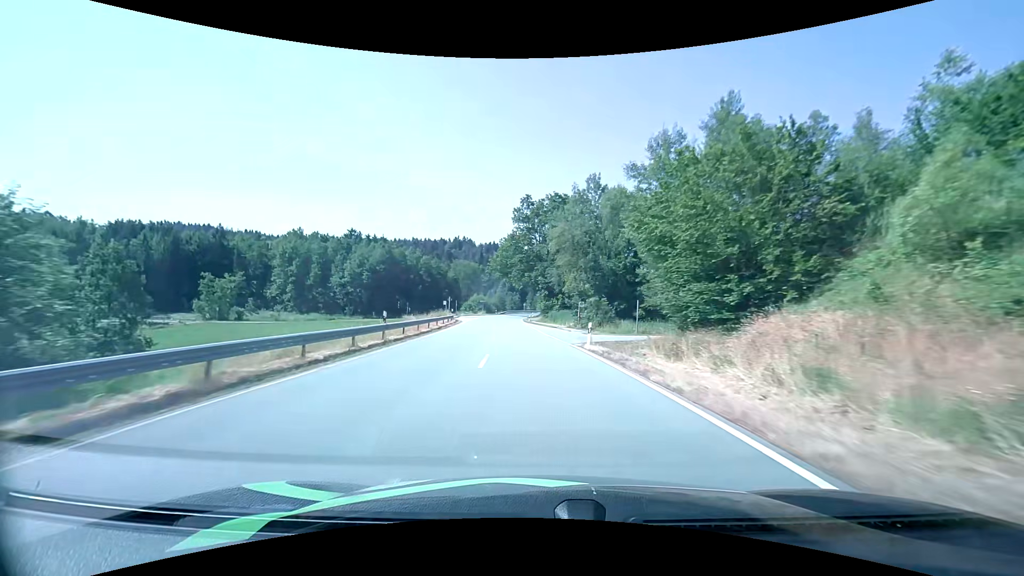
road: secondary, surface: asphalt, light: Day
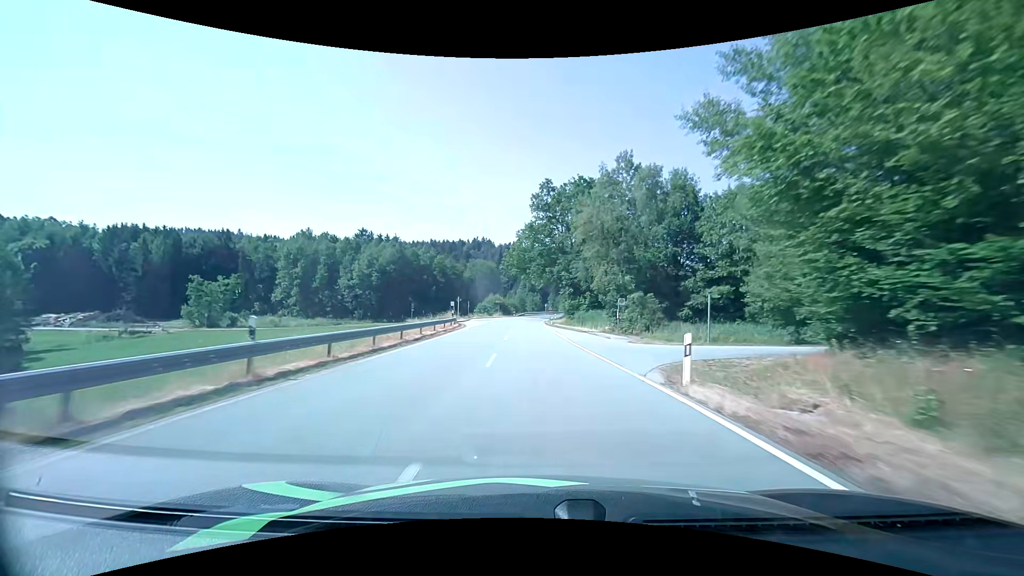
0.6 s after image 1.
(-0.3, +11.5) m; -2°
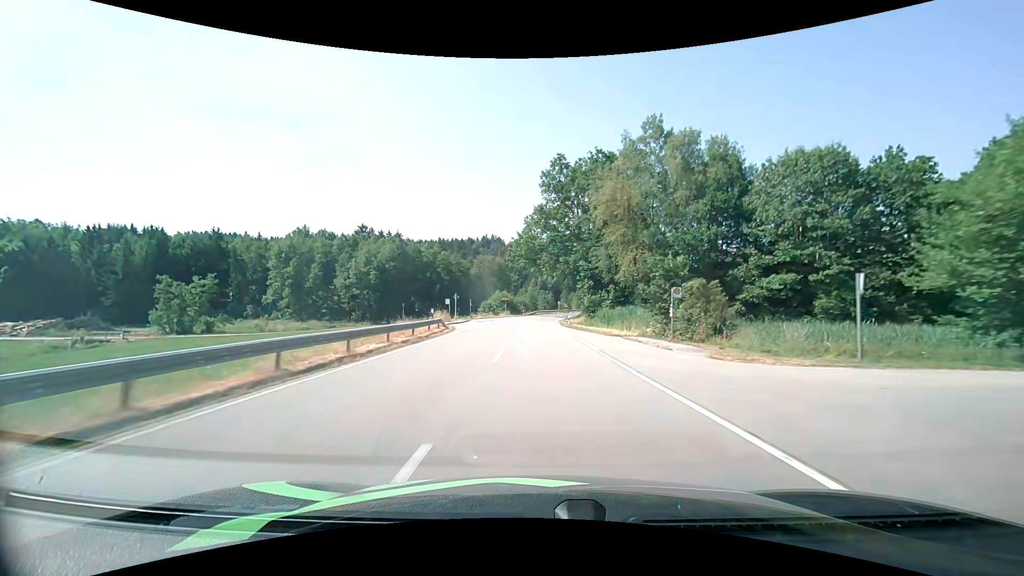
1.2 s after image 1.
(-0.2, +11.5) m; -2°
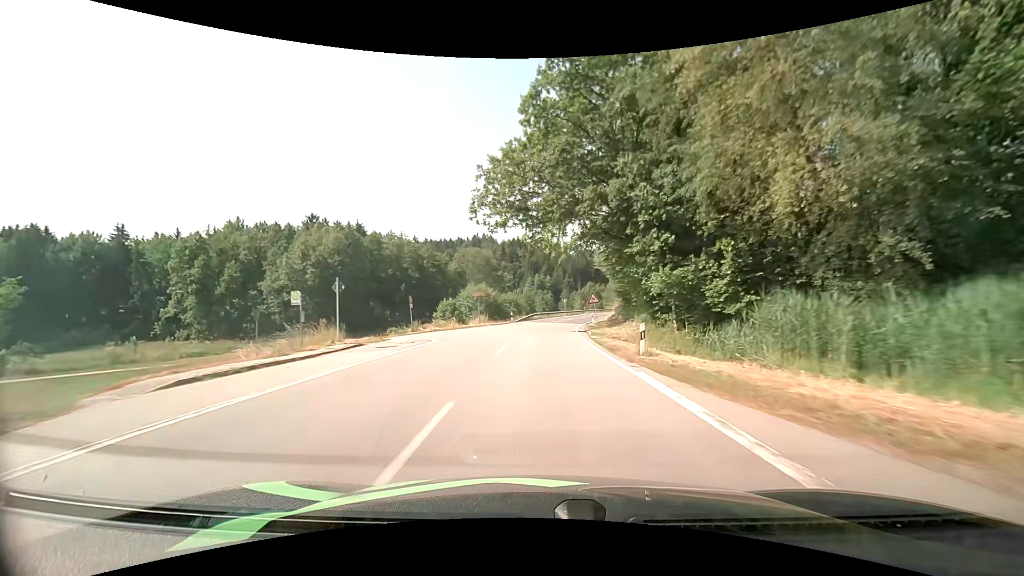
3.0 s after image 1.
(-0.1, +33.9) m; 0°
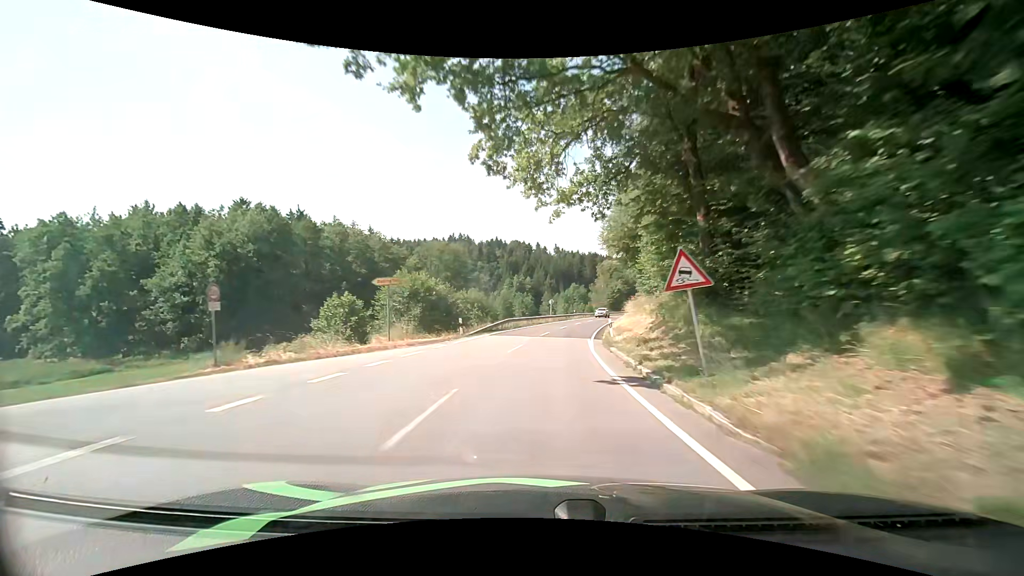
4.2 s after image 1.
(+0.4, +22.2) m; +2°
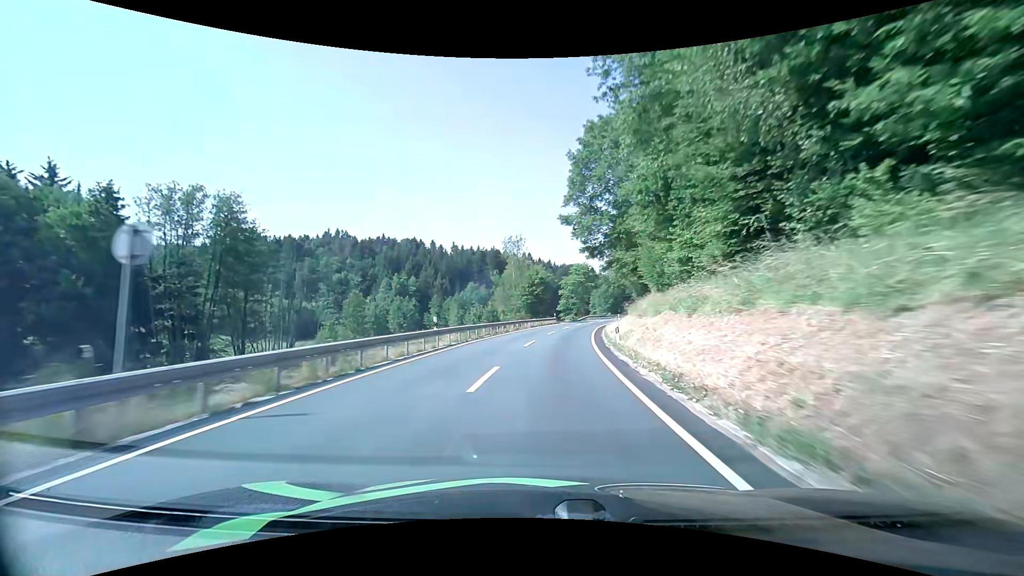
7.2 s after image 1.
(+5.7, +55.8) m; +11°
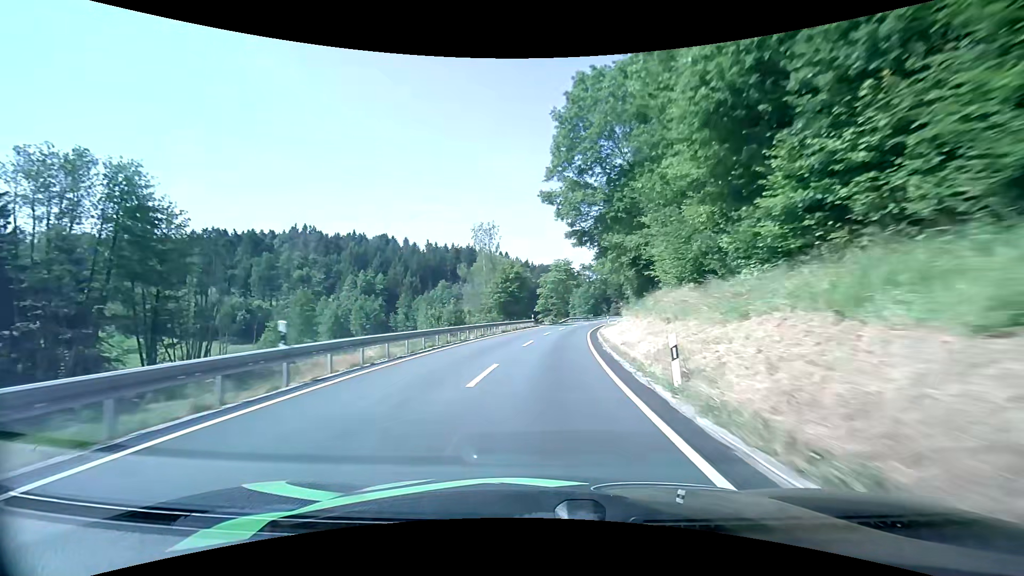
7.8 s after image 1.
(+0.2, +11.3) m; +2°
(0, +10) (+1, +20) (+1, +30) (+3, +40) (+4, +50) (+6, +60) (+8, +69) (+10, +79) (+12, +89) (+15, +99) m
